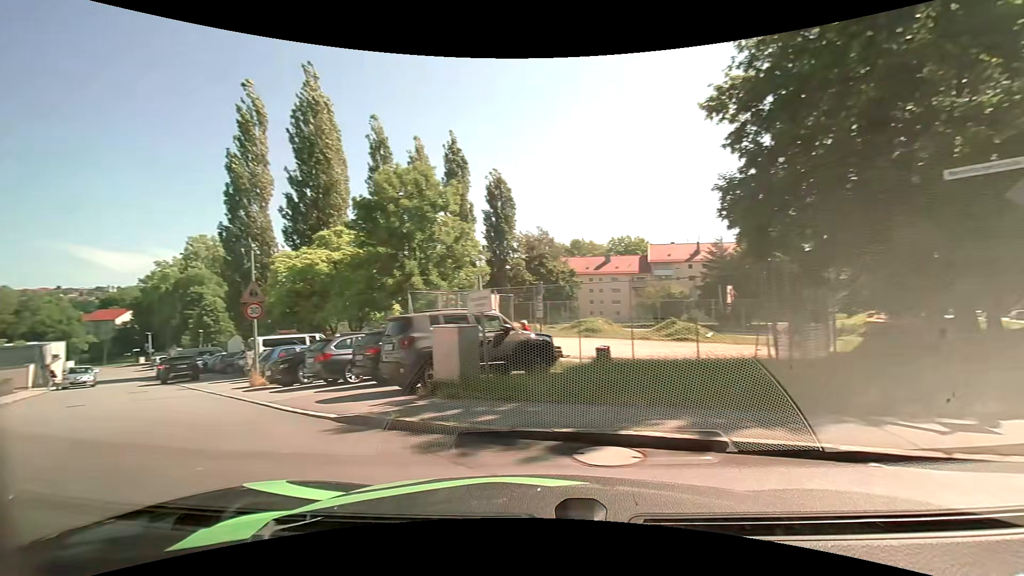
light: Day
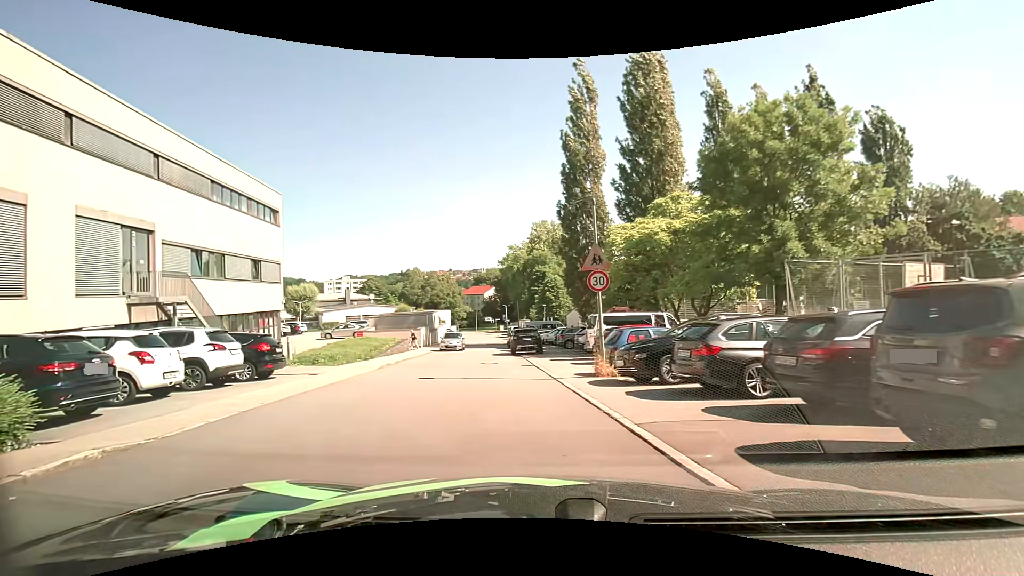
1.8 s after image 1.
(-2.1, +5.2) m; -37°
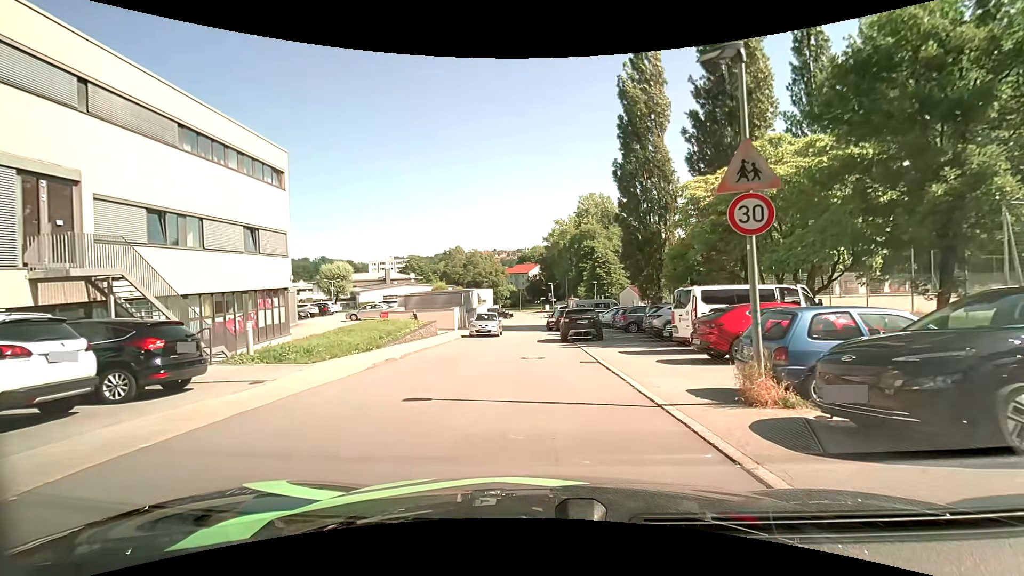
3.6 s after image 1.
(-0.5, +6.7) m; -6°
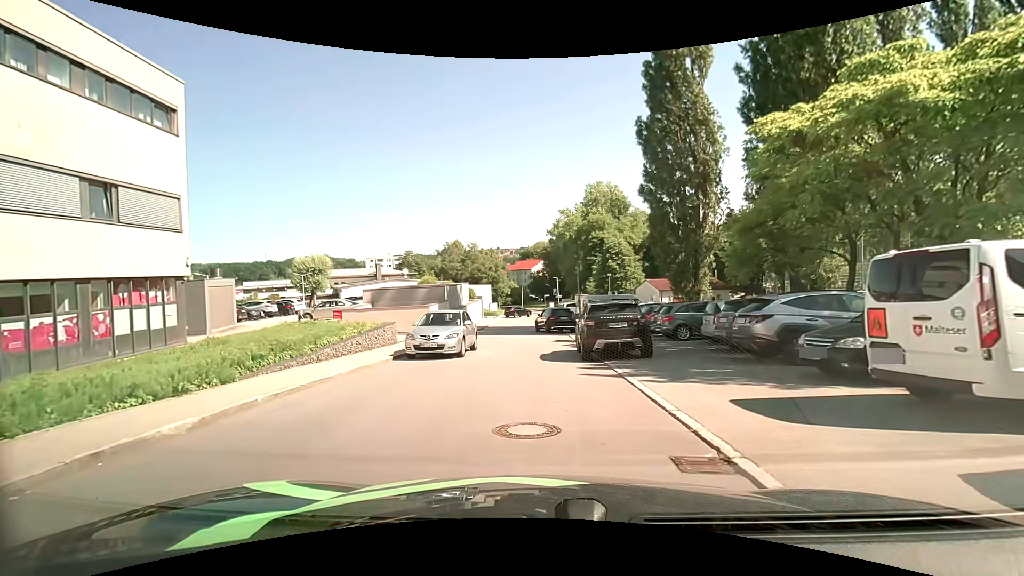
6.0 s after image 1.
(0.0, +9.6) m; -1°
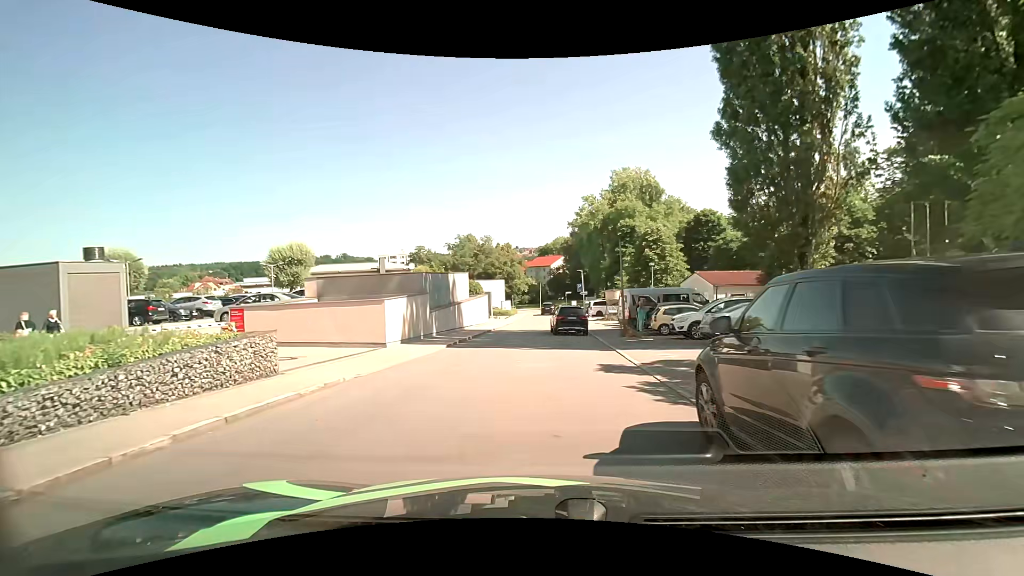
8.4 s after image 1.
(+0.1, +11.6) m; -1°
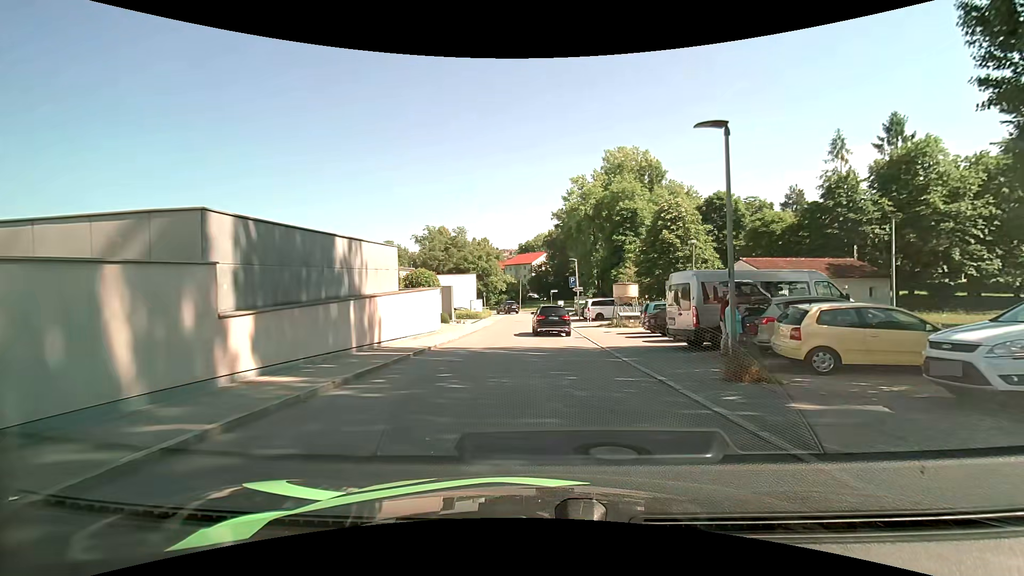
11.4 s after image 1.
(0.0, +14.8) m; +3°
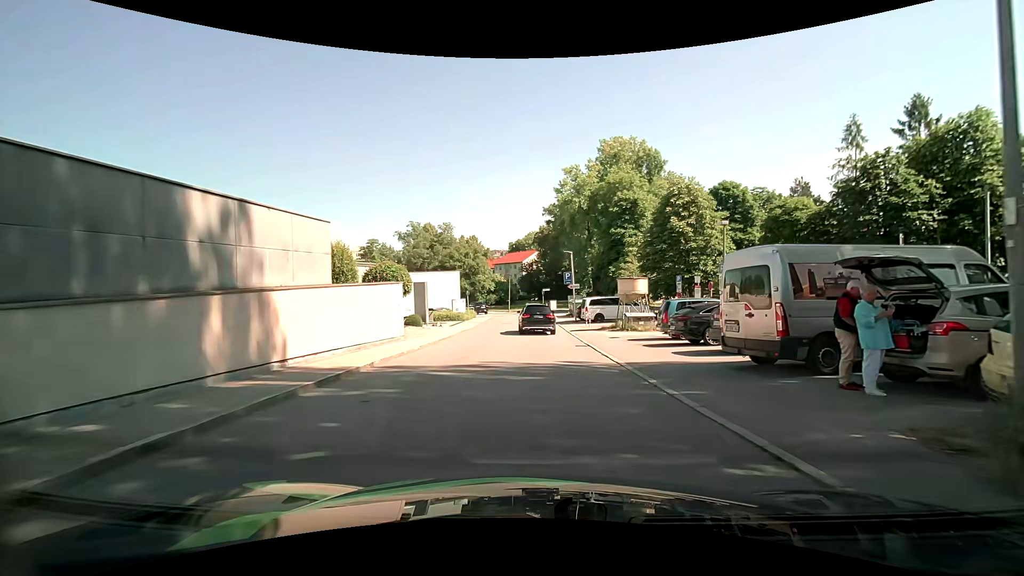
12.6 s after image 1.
(+0.1, +5.9) m; +1°
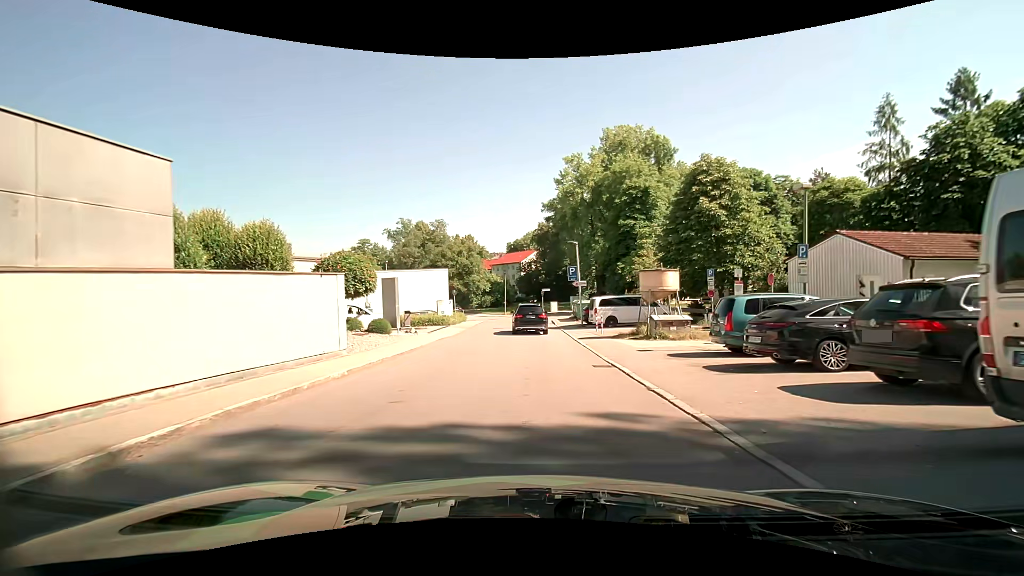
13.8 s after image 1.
(0.0, +6.6) m; 0°
